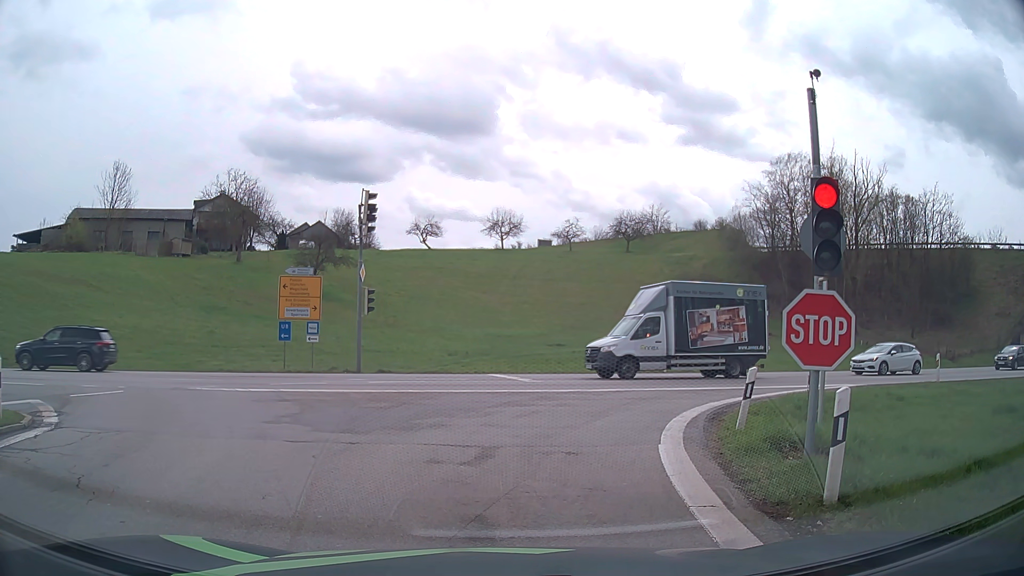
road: motorway_link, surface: asphalt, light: Day
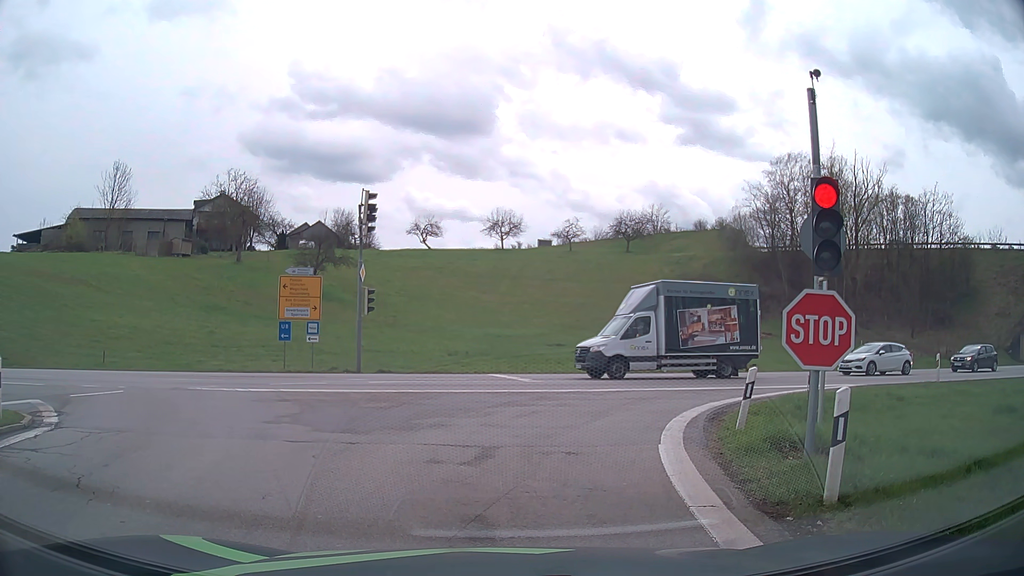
(0.0, 0.0) m; 0°
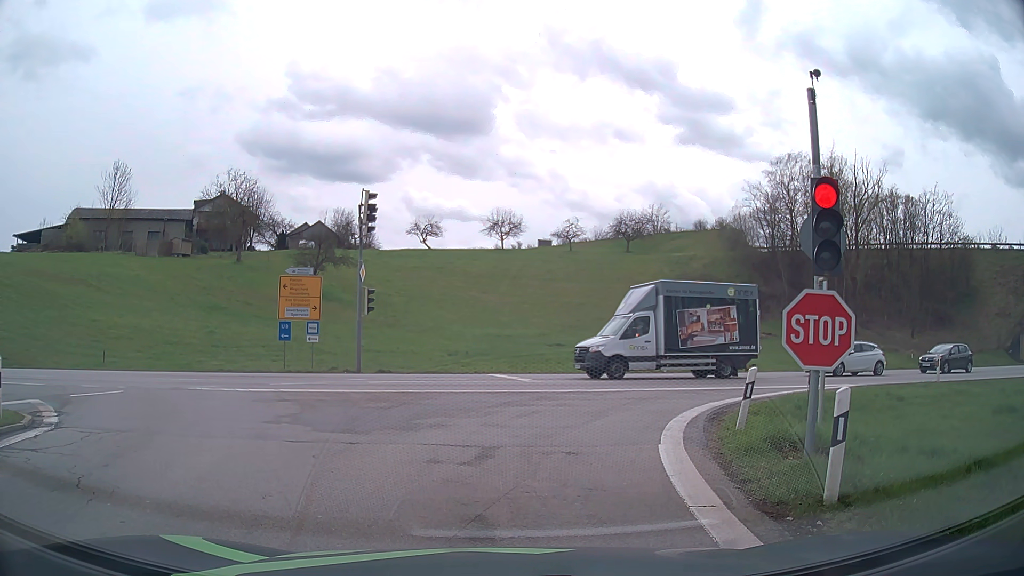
(0.0, 0.0) m; 0°
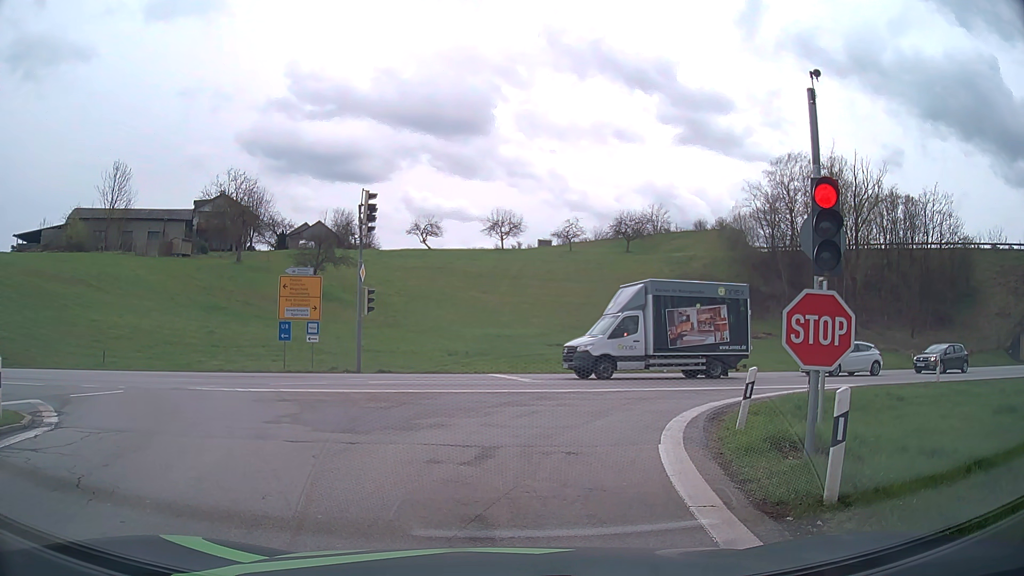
(0.0, 0.0) m; 0°
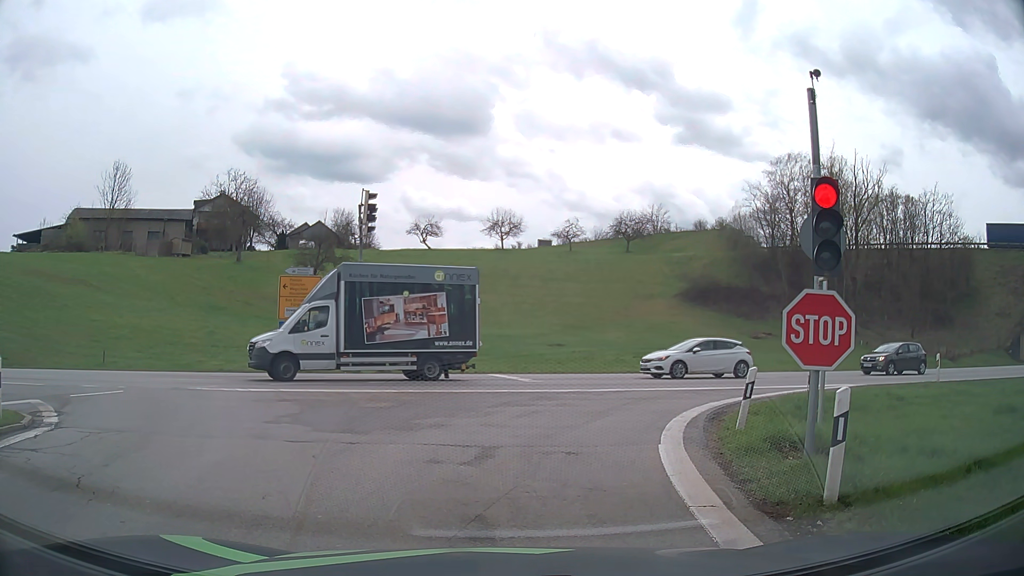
(0.0, 0.0) m; 0°
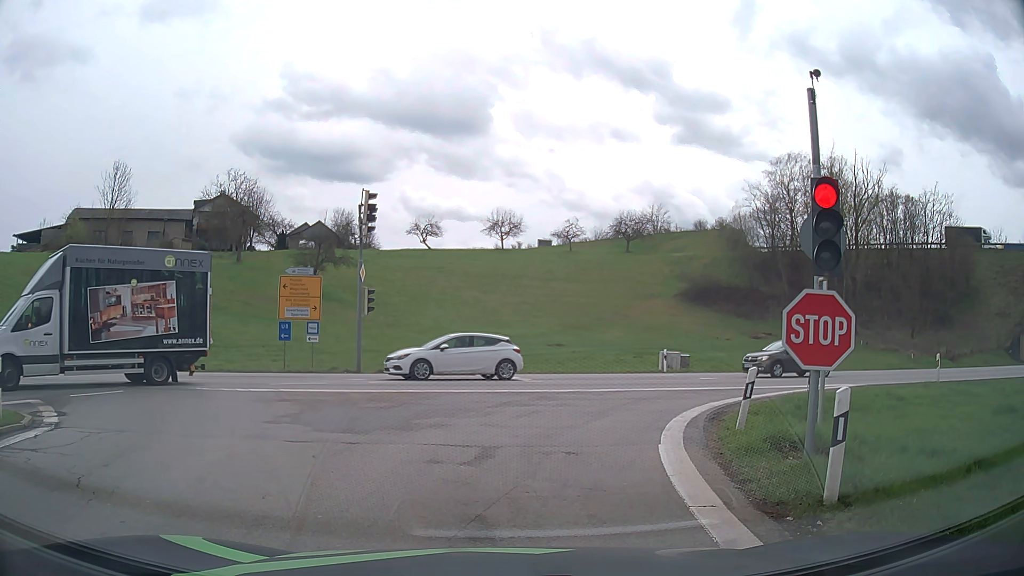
(0.0, 0.0) m; 0°
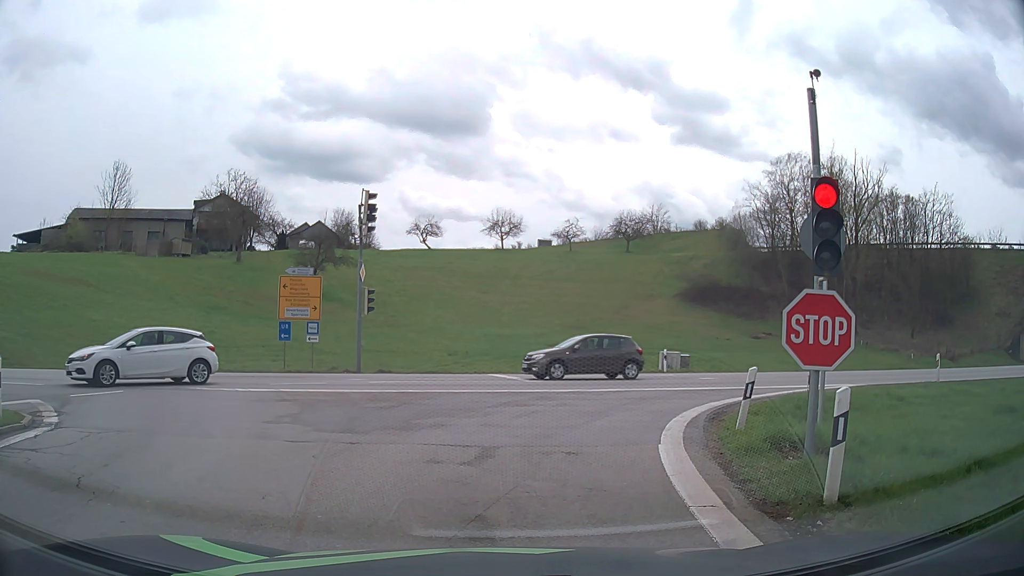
(0.0, 0.0) m; 0°
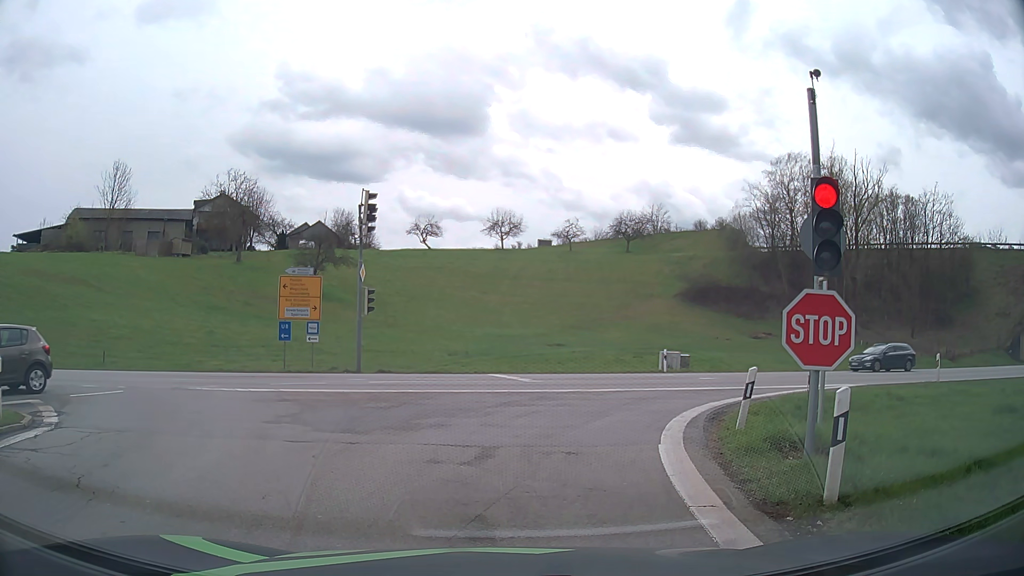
(0.0, 0.0) m; 0°
(0, +10) (+5, +19) (+13, +25) (+22, +28) (+32, +31) (+42, +33) (+51, +36) (+61, +39) (+70, +42) (+80, +45) m
